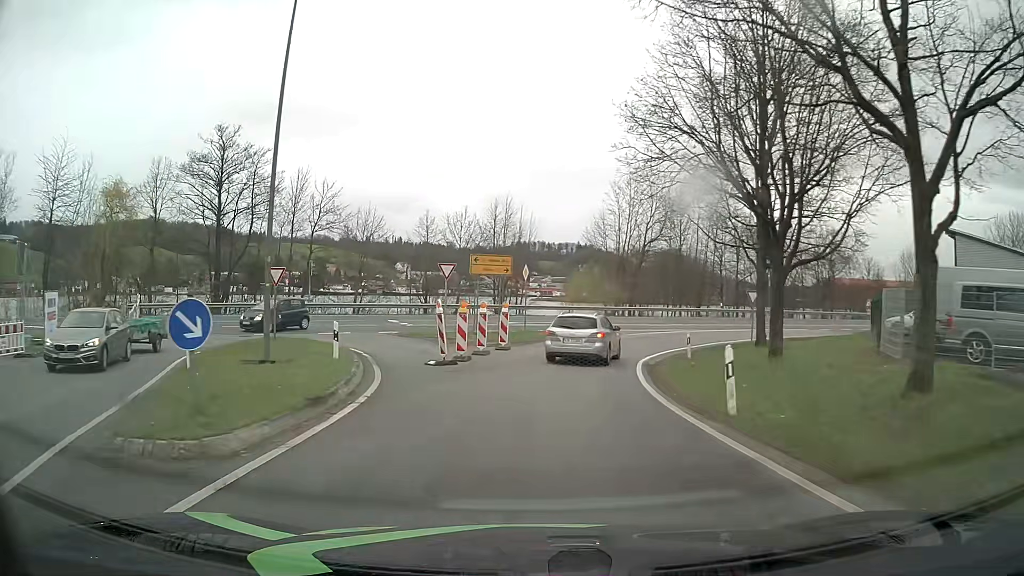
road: unclassified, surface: asphalt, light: Day
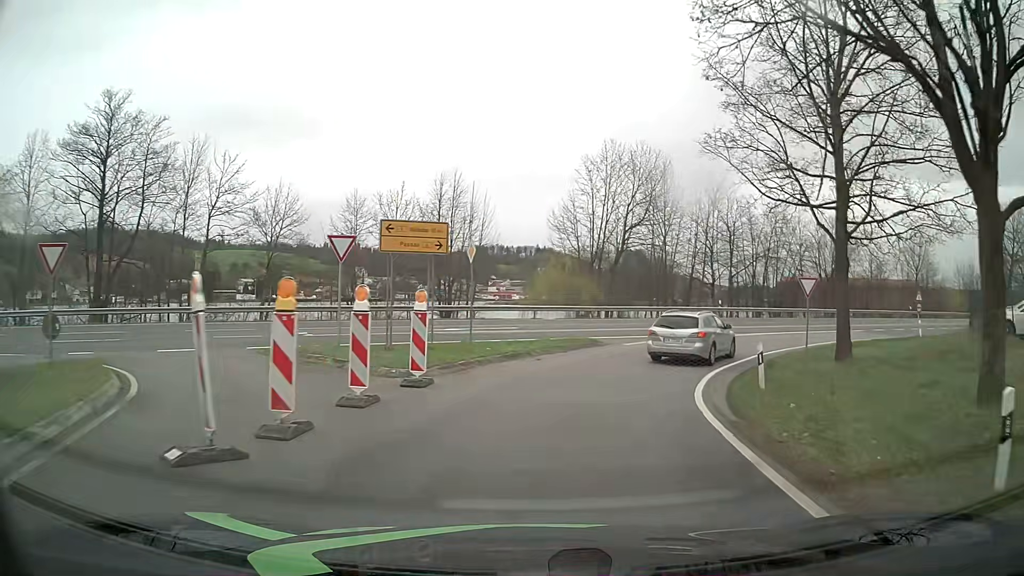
(+0.3, +11.6) m; +4°
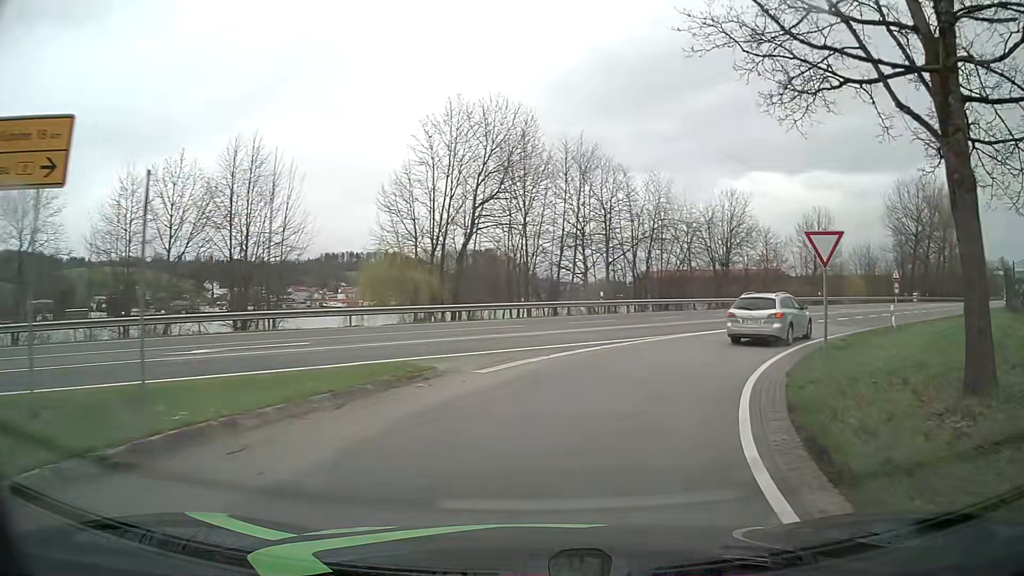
(+1.1, +11.7) m; +12°
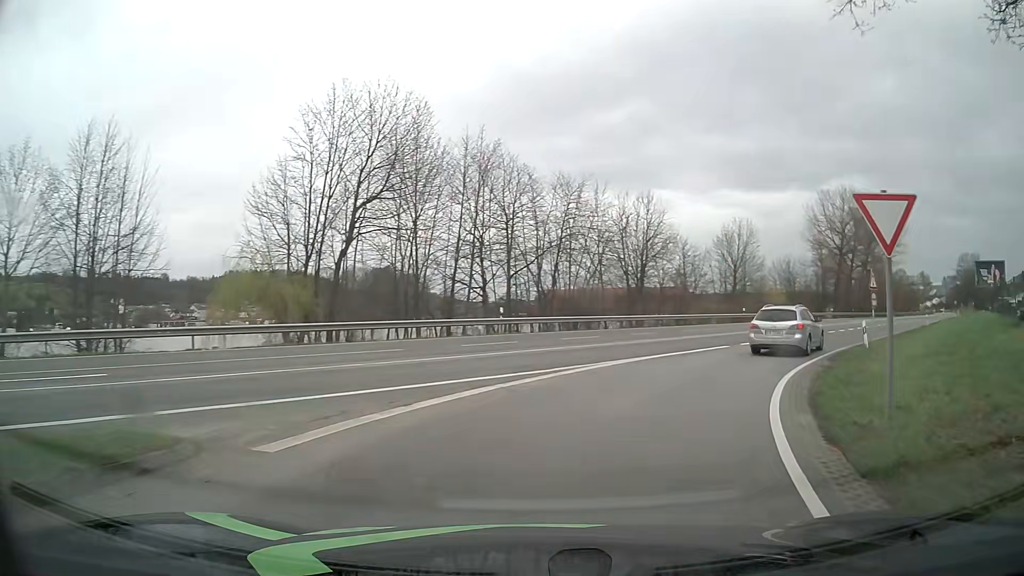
(+0.4, +5.9) m; +8°
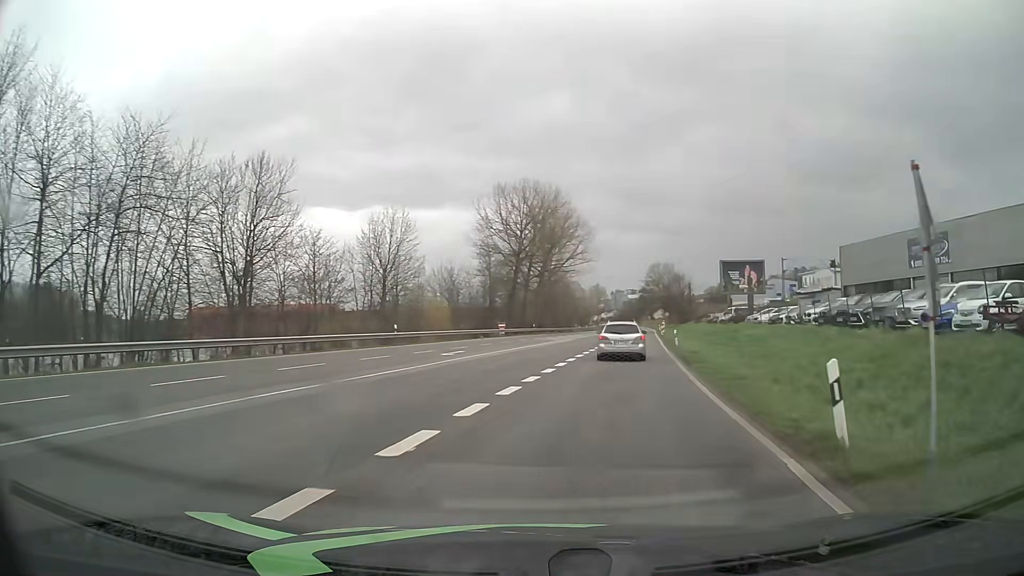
(+4.9, +17.7) m; +30°
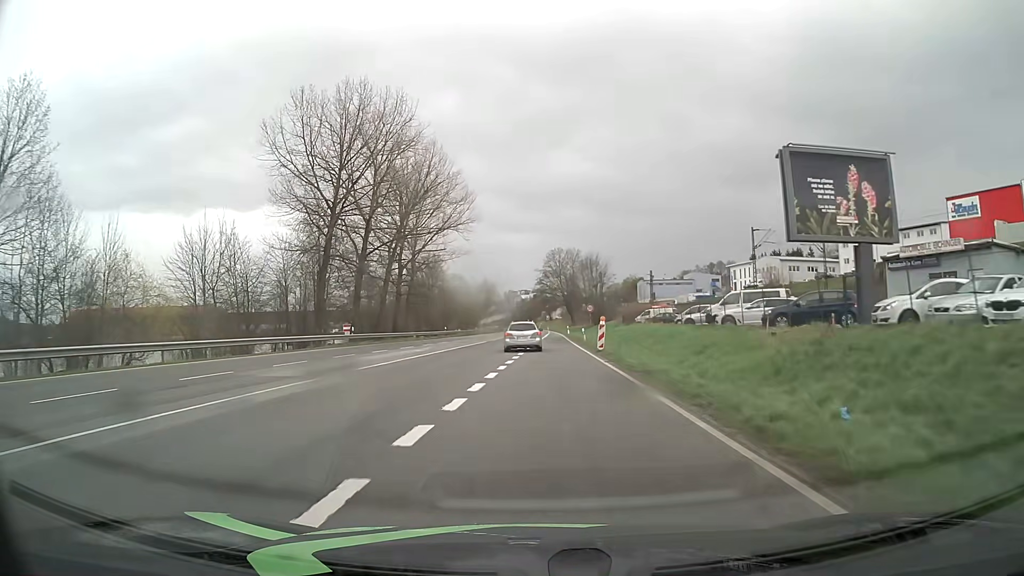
(+5.3, +38.3) m; +9°
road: primary
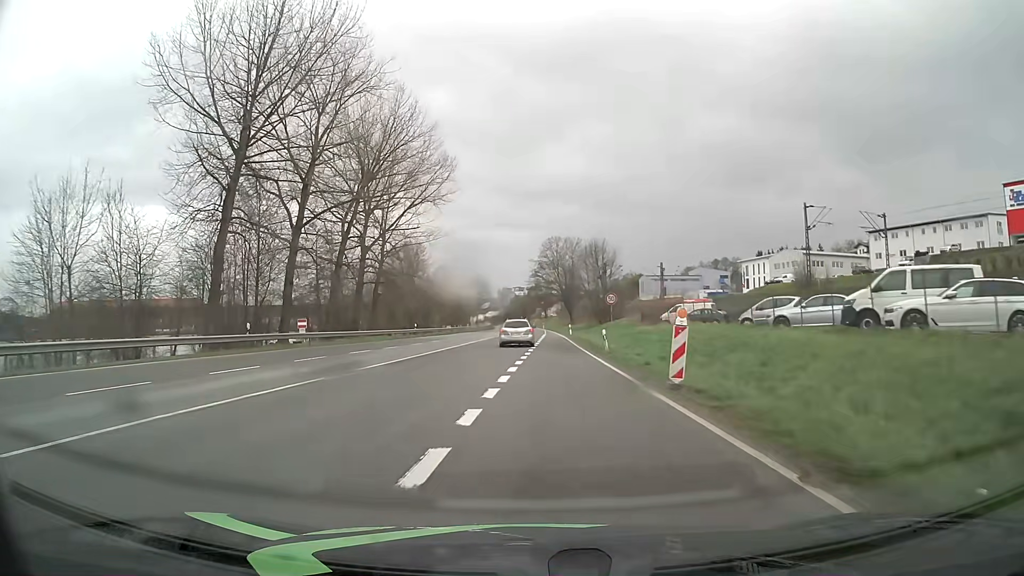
(+0.1, +17.3) m; +1°
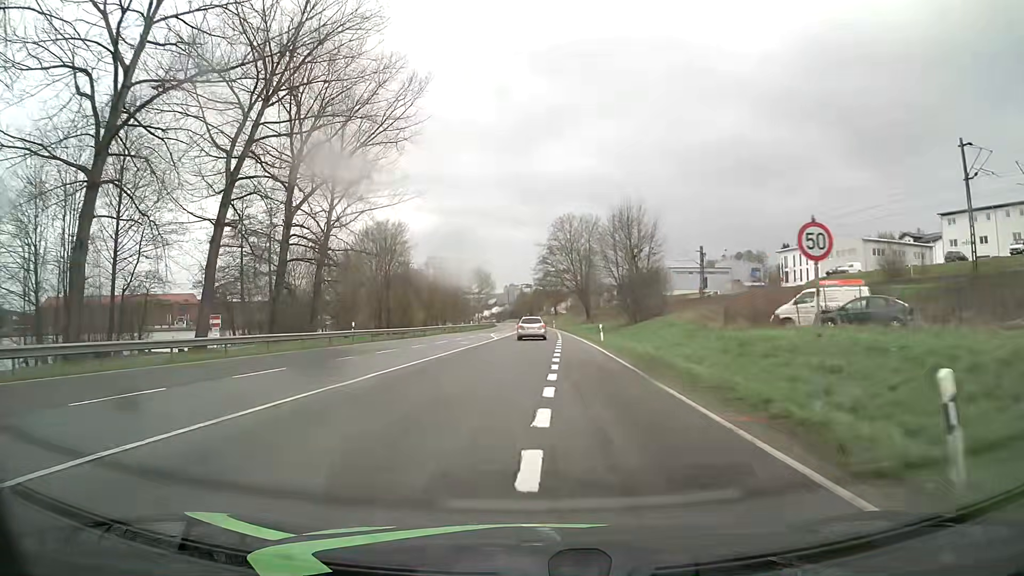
(0.0, +24.9) m; -1°
(0, +10) (0, +20) (0, +30) (0, +40) (0, +50) (0, +60) (0, +70) (0, +80) (0, +90) (0, +100) m
